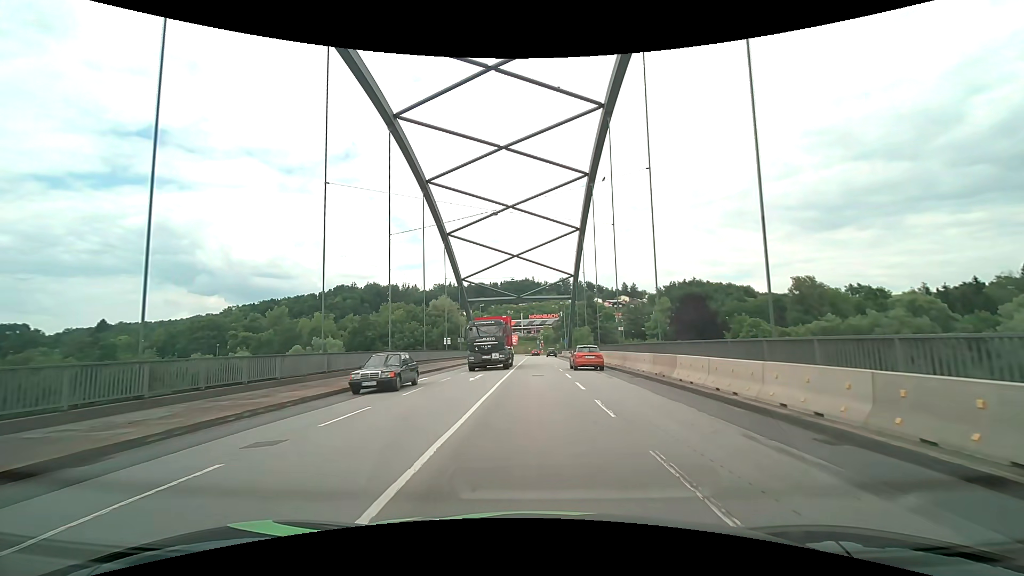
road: primary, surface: asphalt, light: Day
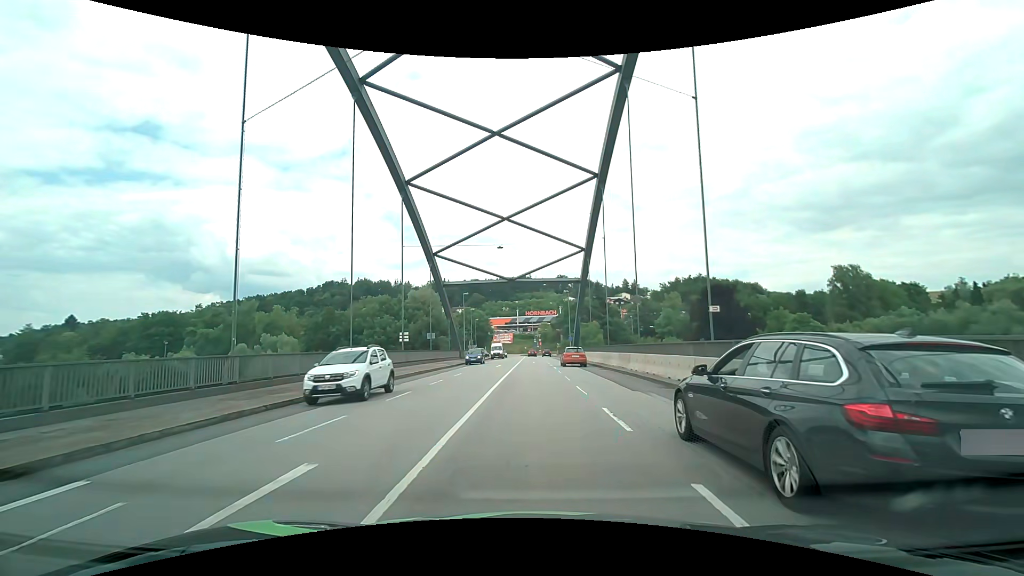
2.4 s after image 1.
(+0.2, +19.6) m; +1°
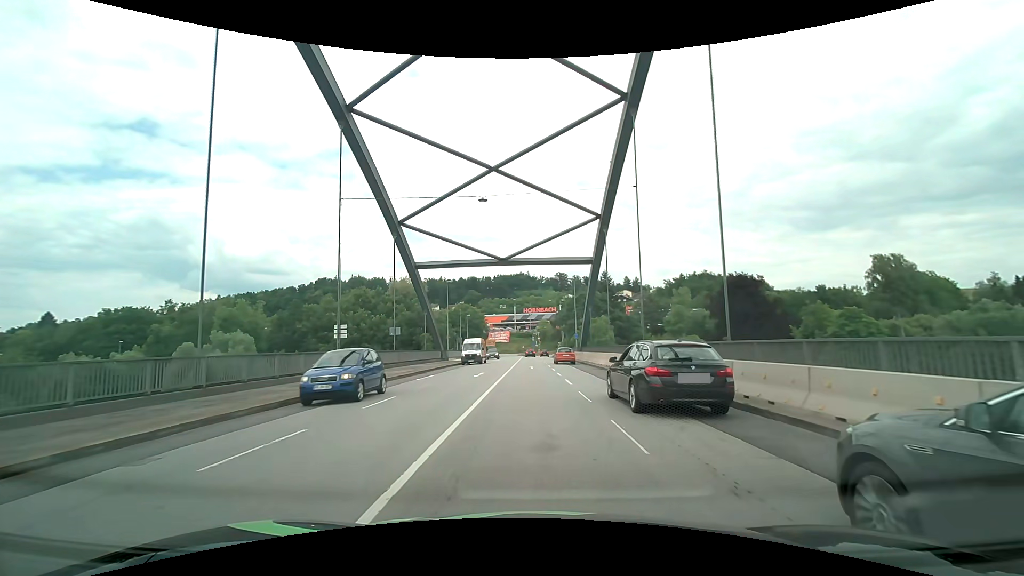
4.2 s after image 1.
(+0.1, +13.8) m; 0°
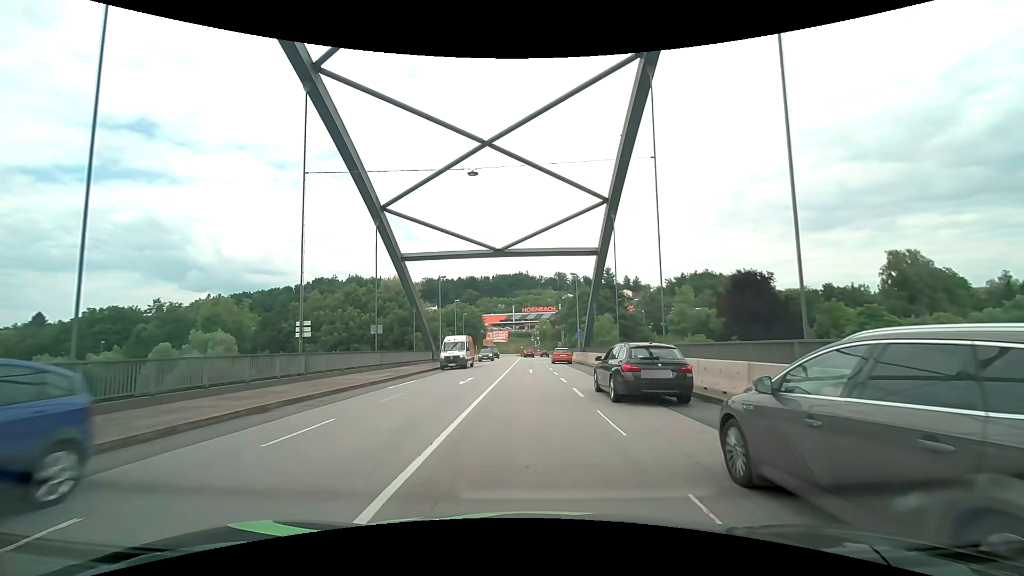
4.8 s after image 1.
(0.0, +4.6) m; 0°
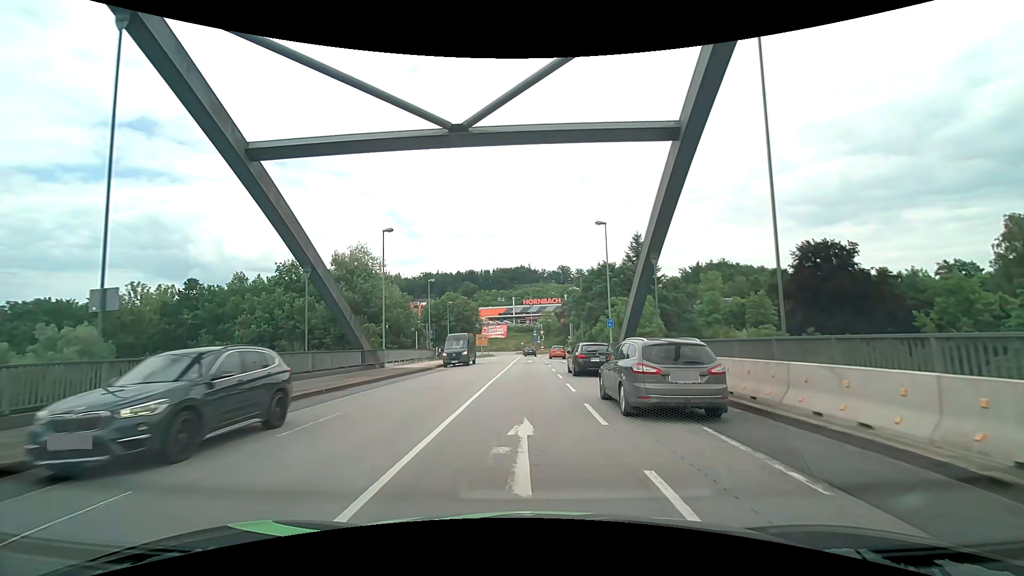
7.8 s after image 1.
(+0.1, +23.4) m; 0°
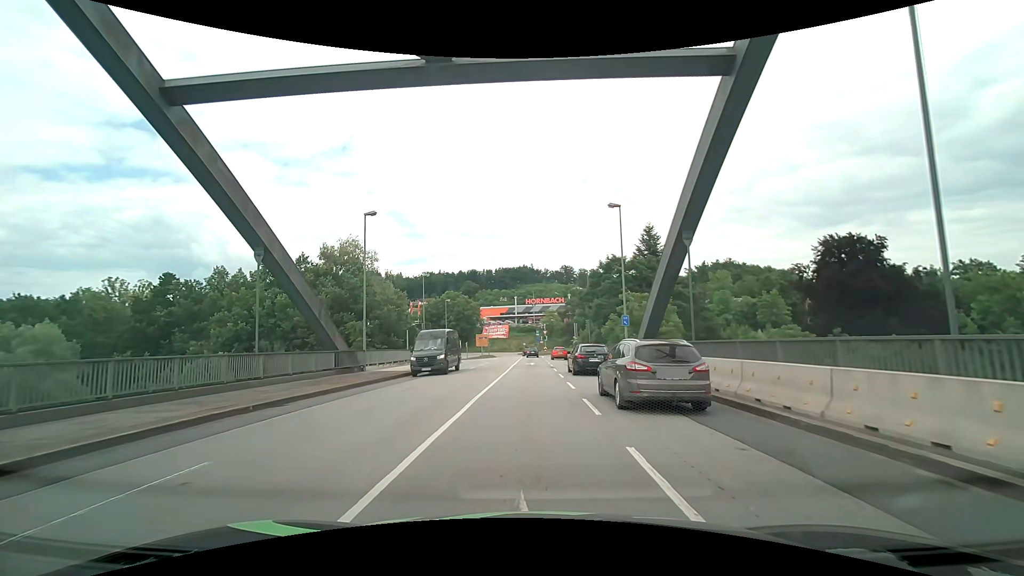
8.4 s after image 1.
(0.0, +4.8) m; -1°
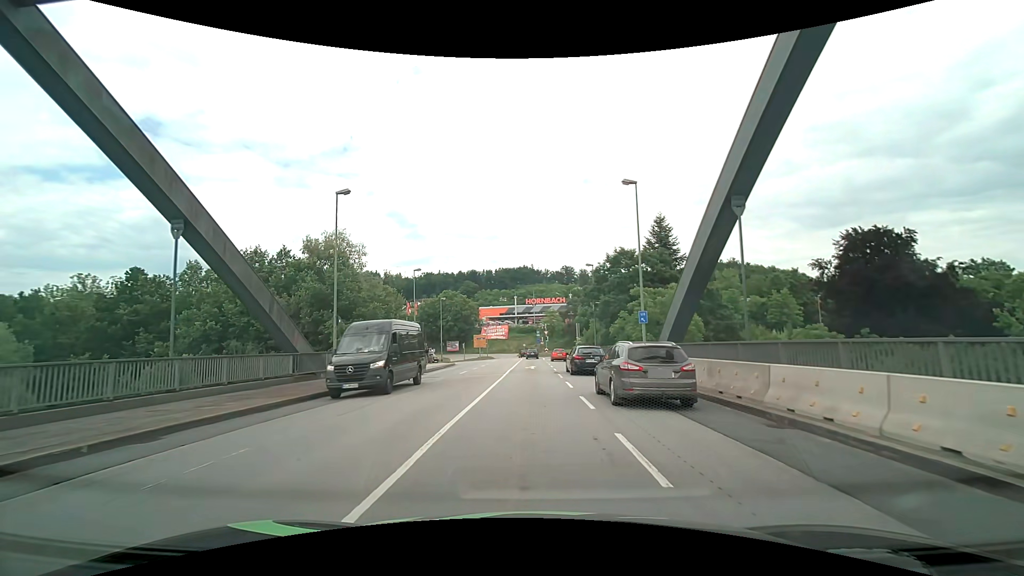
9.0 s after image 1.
(0.0, +4.8) m; +1°
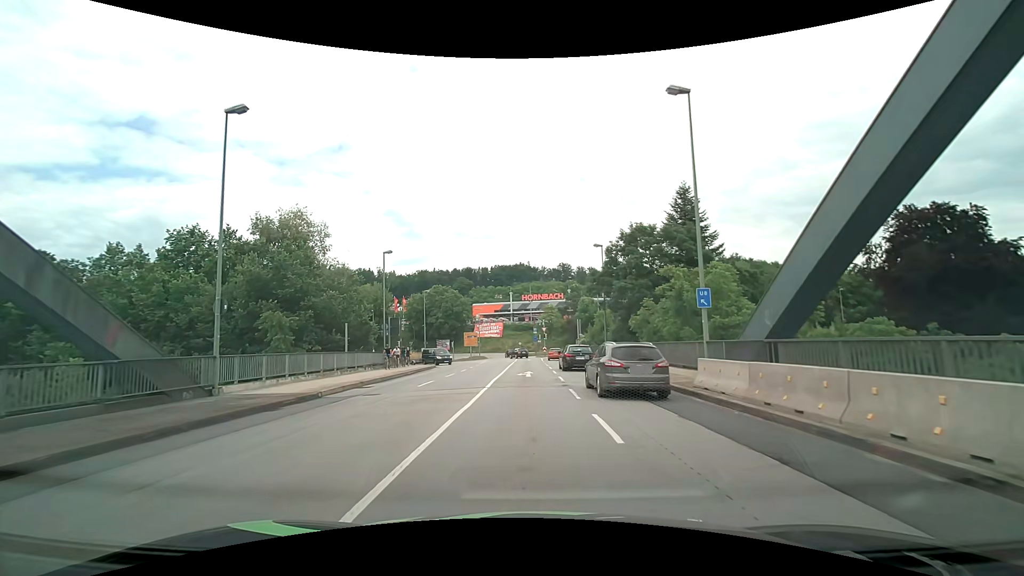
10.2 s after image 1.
(0.0, +9.8) m; +1°
(0, +10) (0, +20) (0, +30) (0, +40) (-1, +50) (-1, +60) (-1, +70) (-3, +80) (-11, +86) (-21, +86) m
